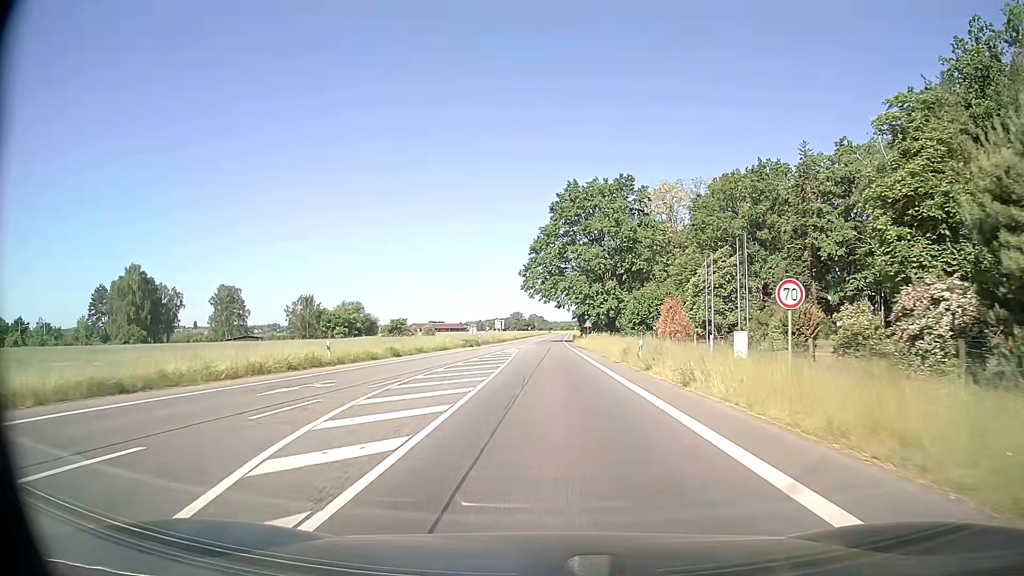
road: secondary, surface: asphalt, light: Day
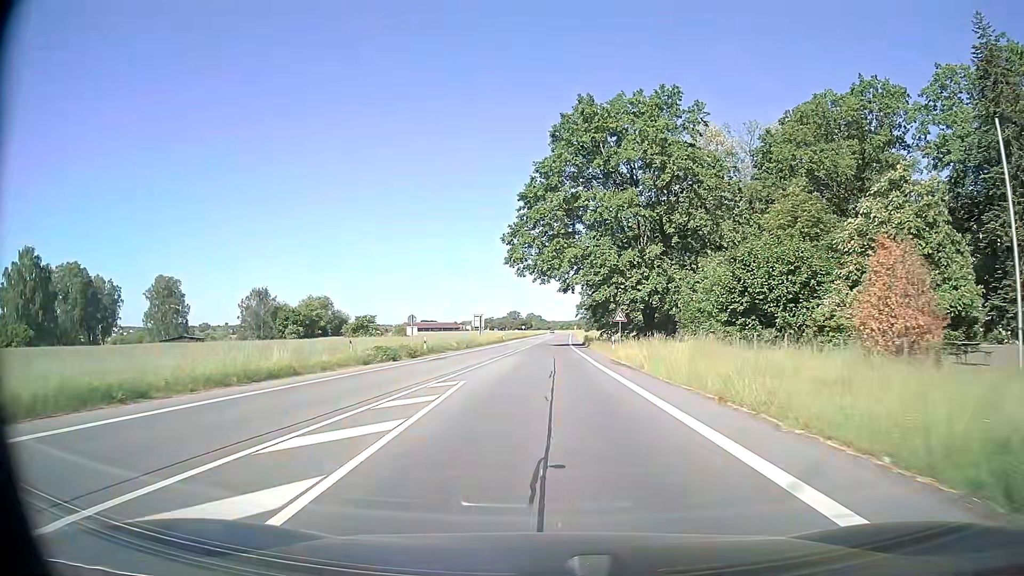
(+0.1, +34.7) m; 0°
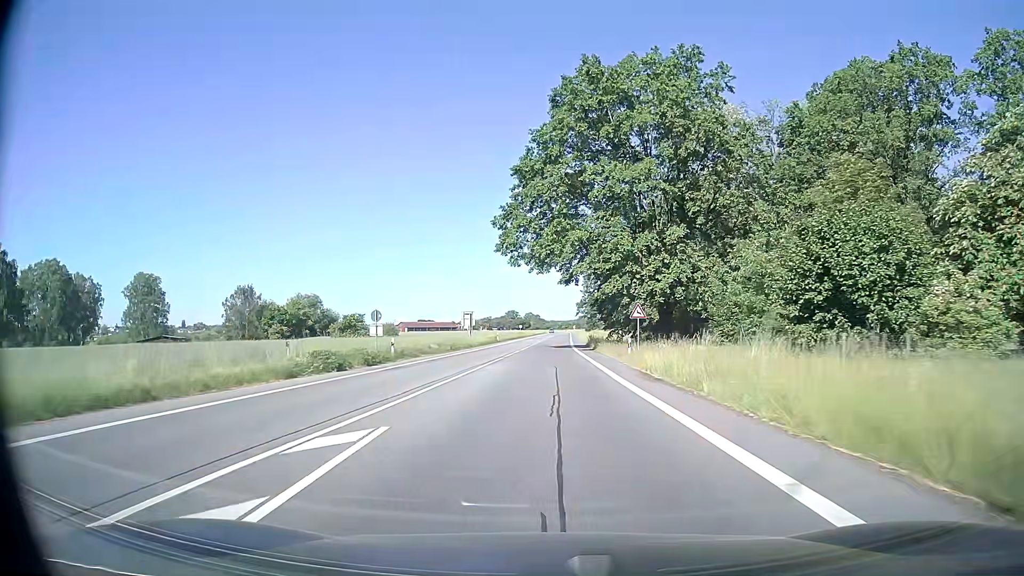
(0.0, +9.0) m; 0°
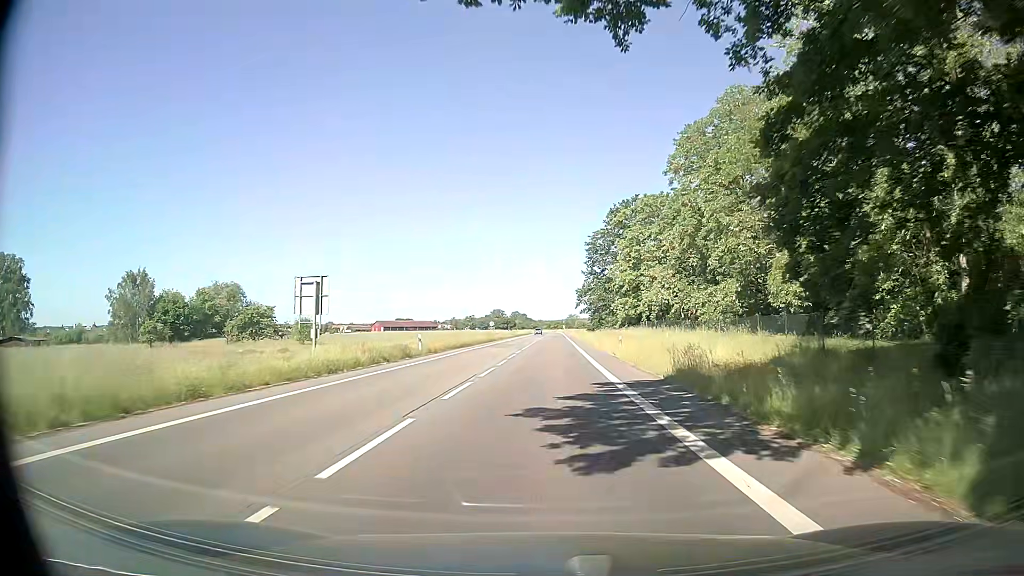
(+0.2, +47.0) m; +1°
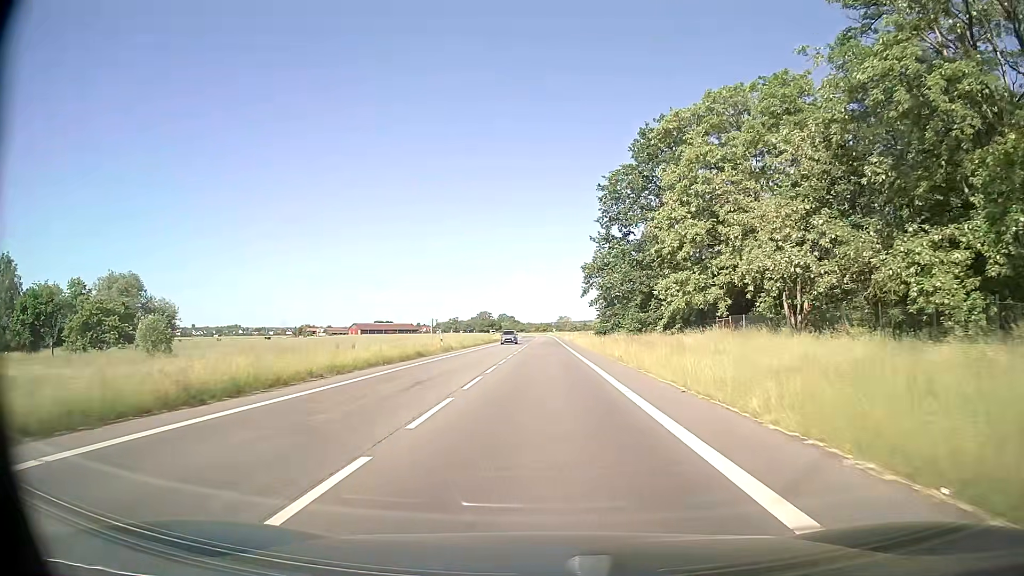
(+0.3, +39.6) m; +1°
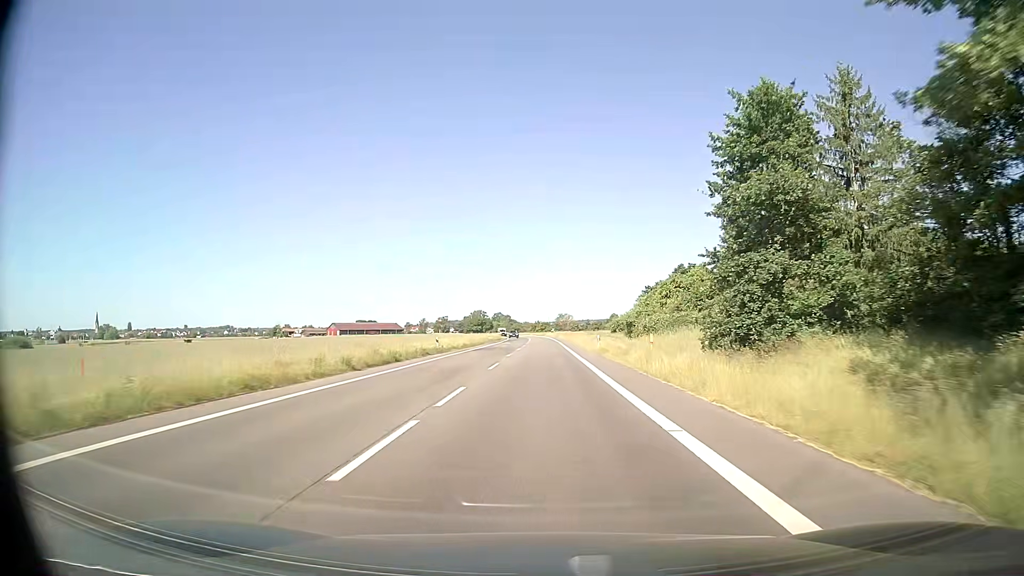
(0.0, +51.7) m; 0°
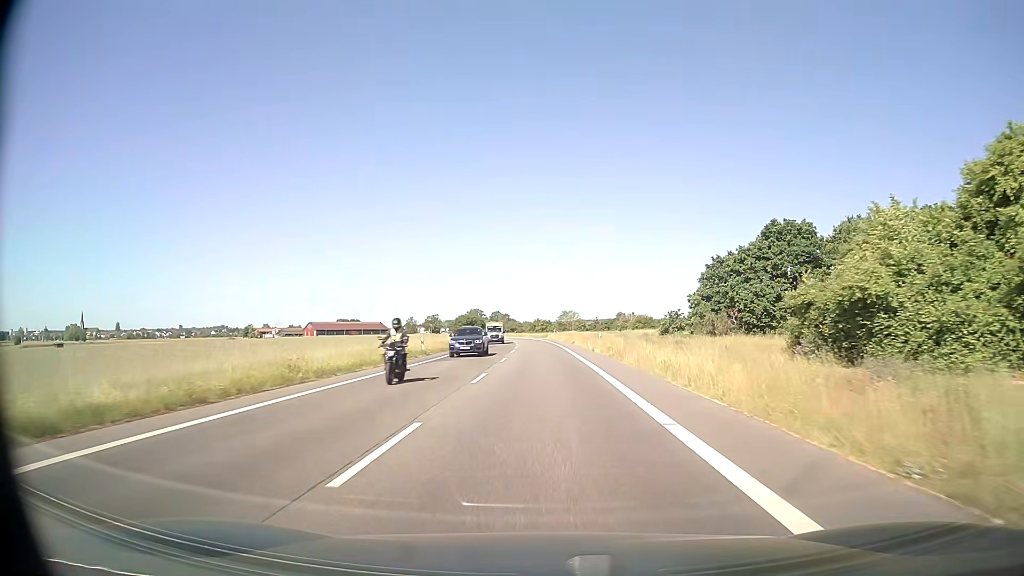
(+0.1, +53.6) m; 0°
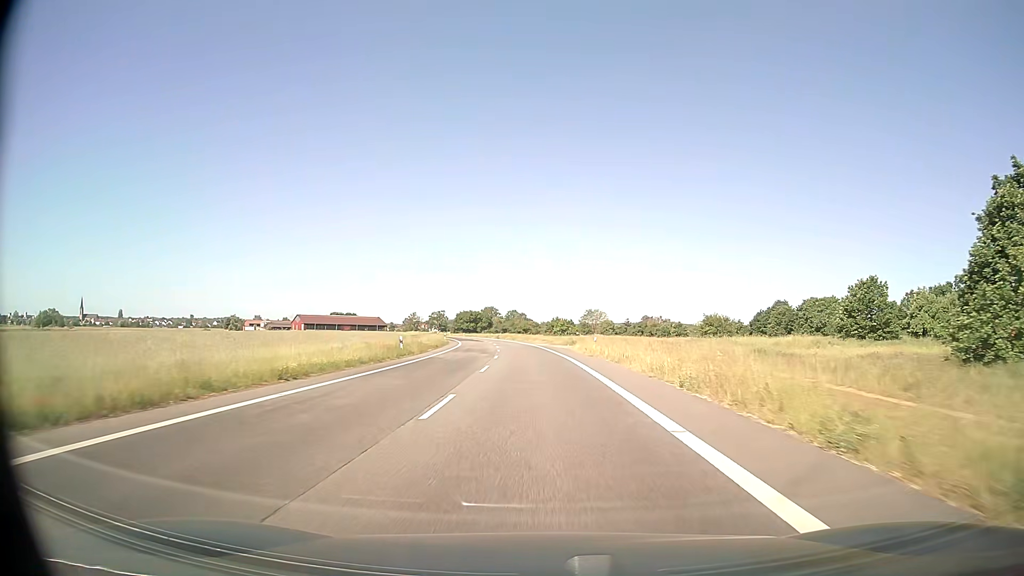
(-0.6, +54.9) m; -2°
(0, +10) (0, +20) (-1, +30) (-1, +40) (-1, +50) (-2, +60) (-3, +70) (-4, +80) (-5, +90) (-7, +100) m
